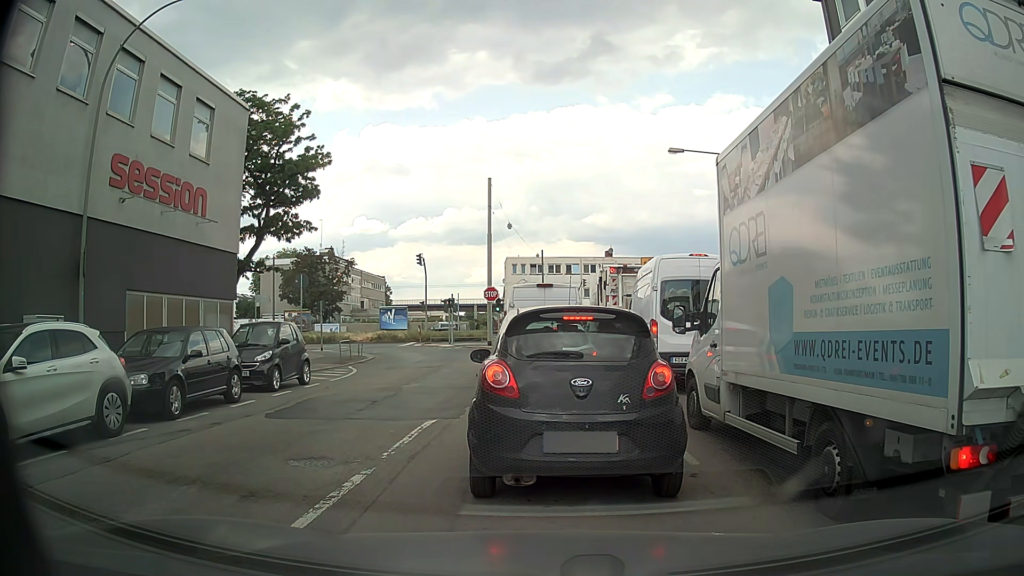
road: secondary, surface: asphalt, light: Day
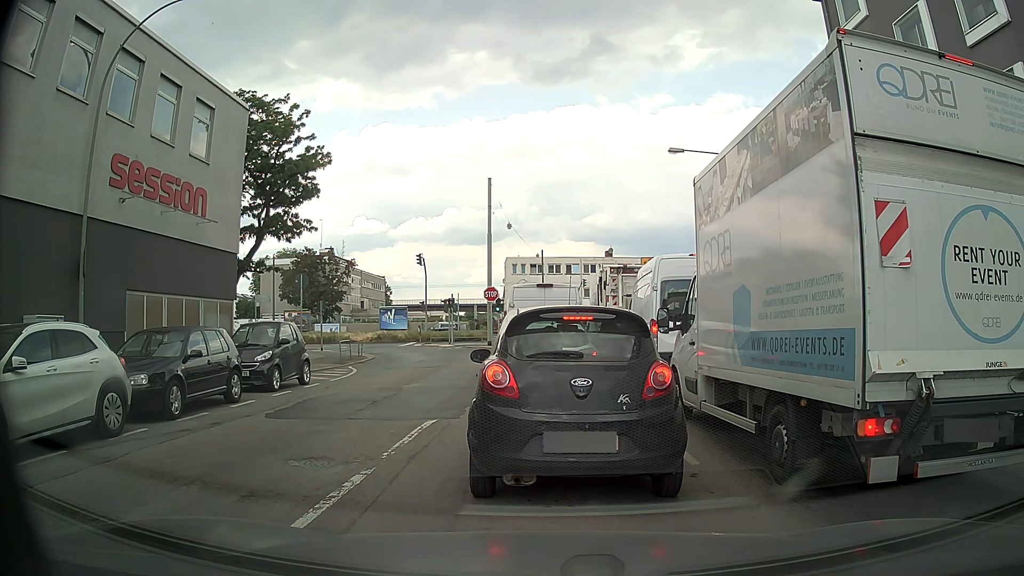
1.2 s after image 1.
(0.0, 0.0) m; 0°
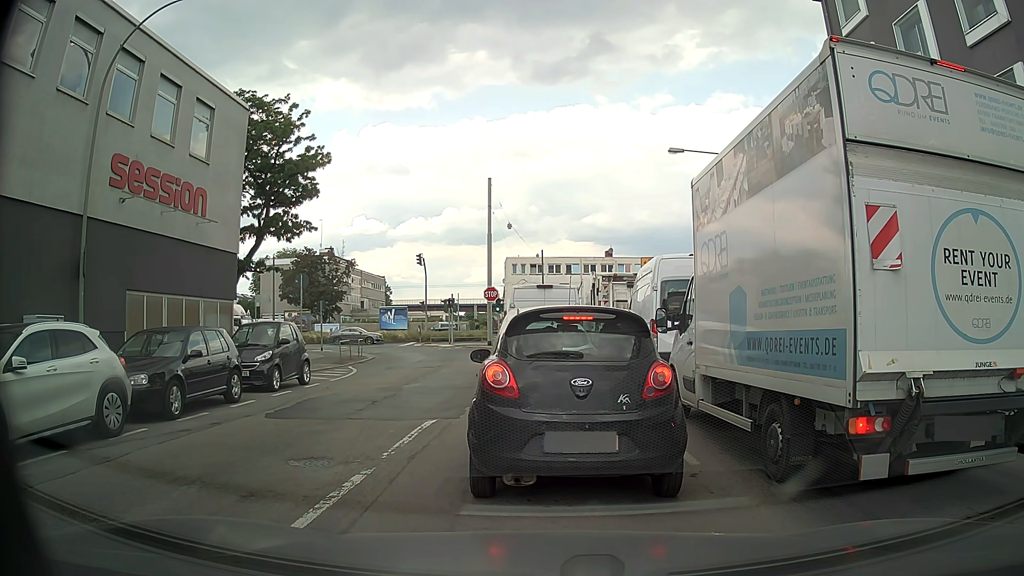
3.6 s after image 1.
(0.0, 0.0) m; 0°
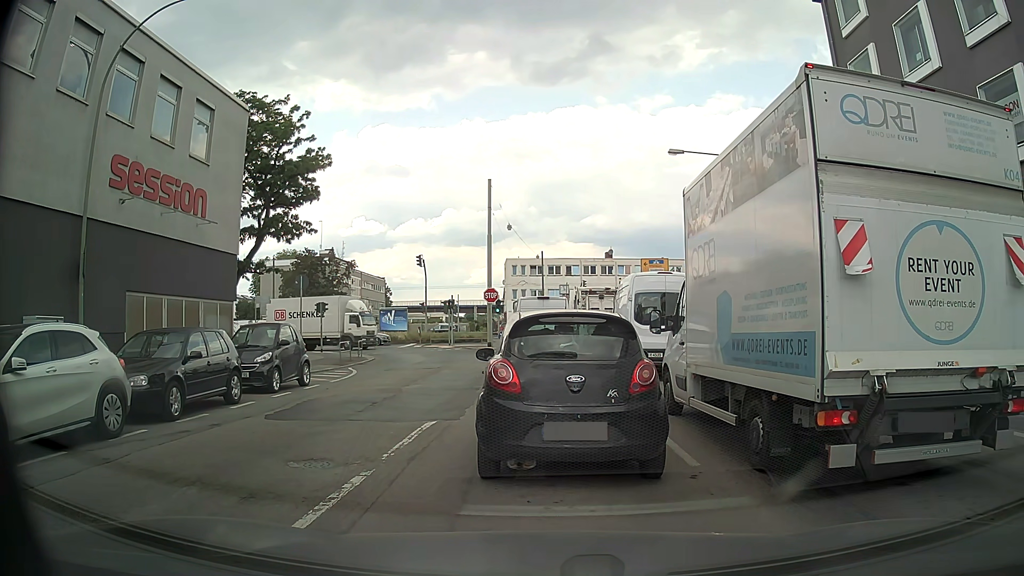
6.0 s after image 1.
(0.0, 0.0) m; 0°
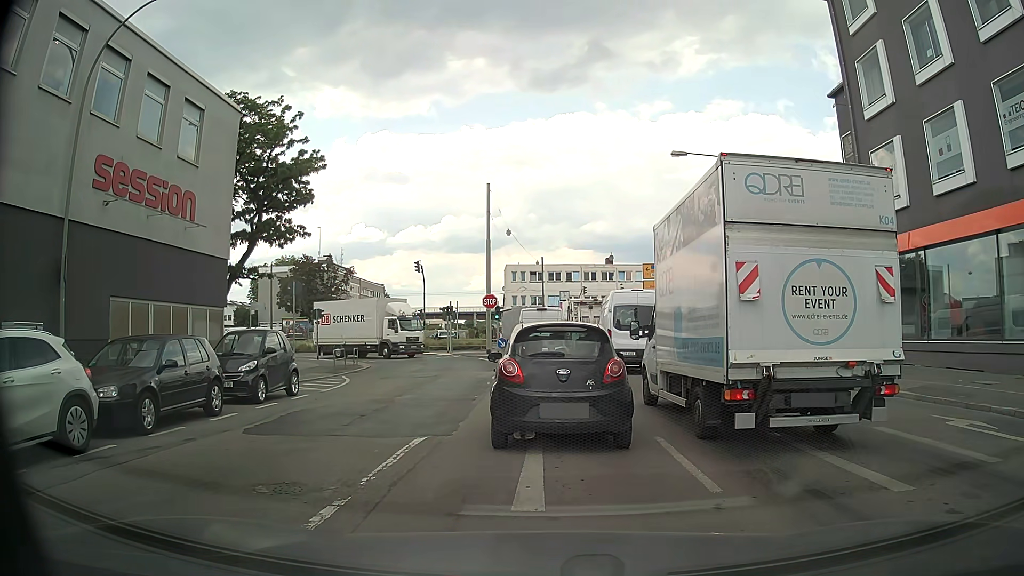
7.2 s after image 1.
(0.0, +1.0) m; -2°
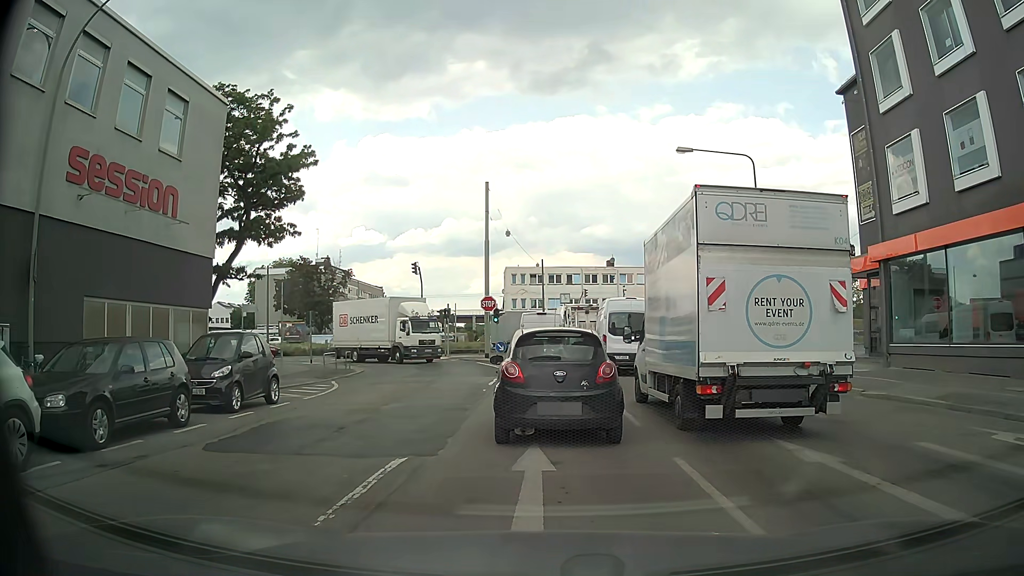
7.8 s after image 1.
(0.0, +1.4) m; 0°
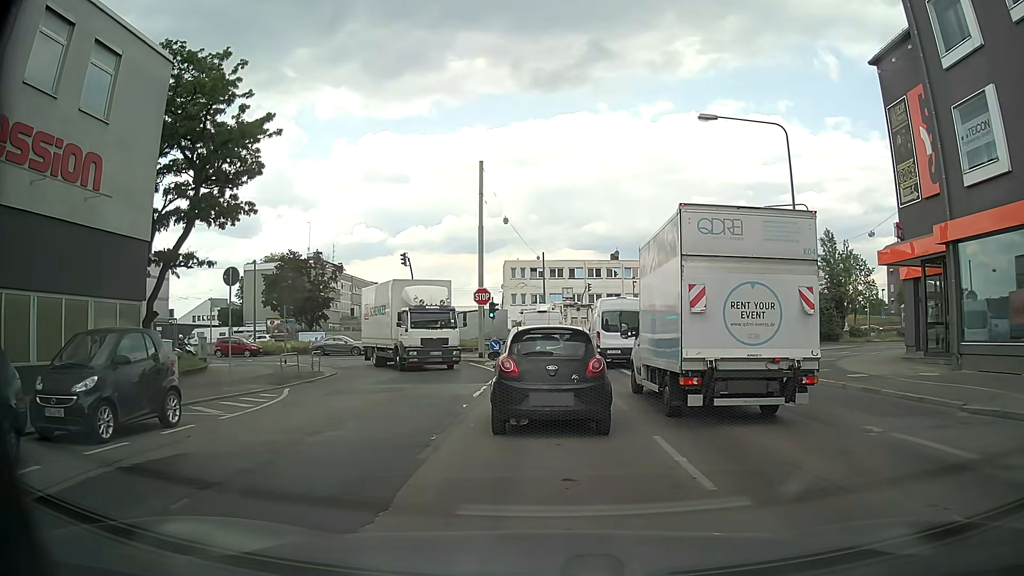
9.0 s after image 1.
(+0.1, +4.7) m; +1°
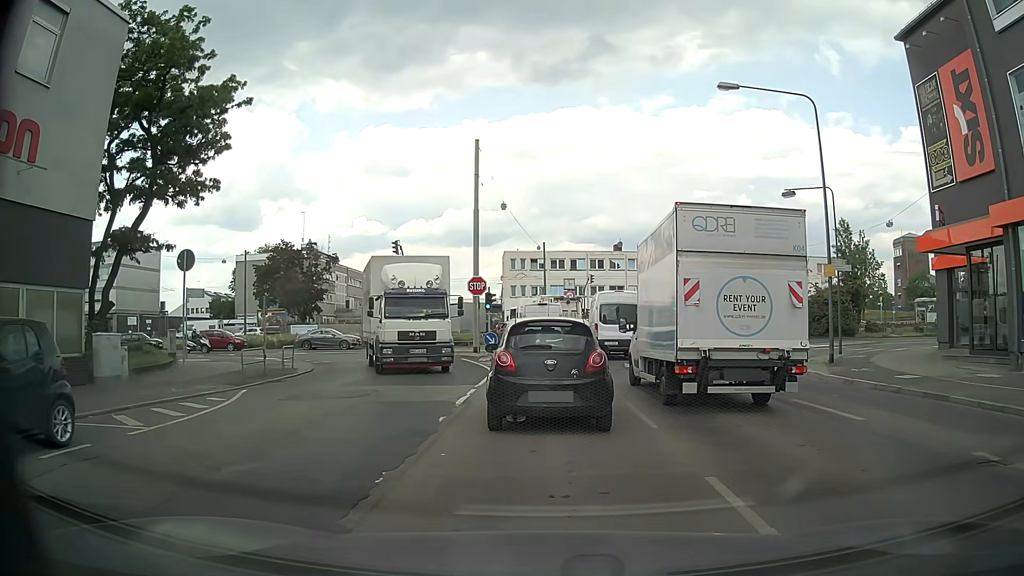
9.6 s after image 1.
(0.0, +3.0) m; 0°
(0, +10) (0, +20) (0, +30) (0, +40) (-2, +50) (-7, +58) (-15, +64) (-25, +66) (-35, +66) (-45, +65) m
